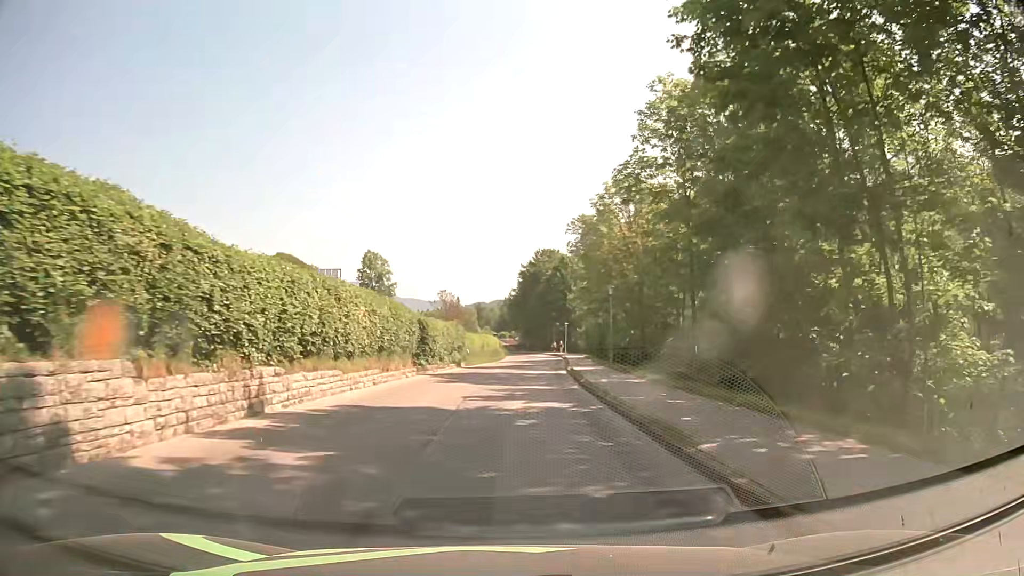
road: tertiary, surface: asphalt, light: Day
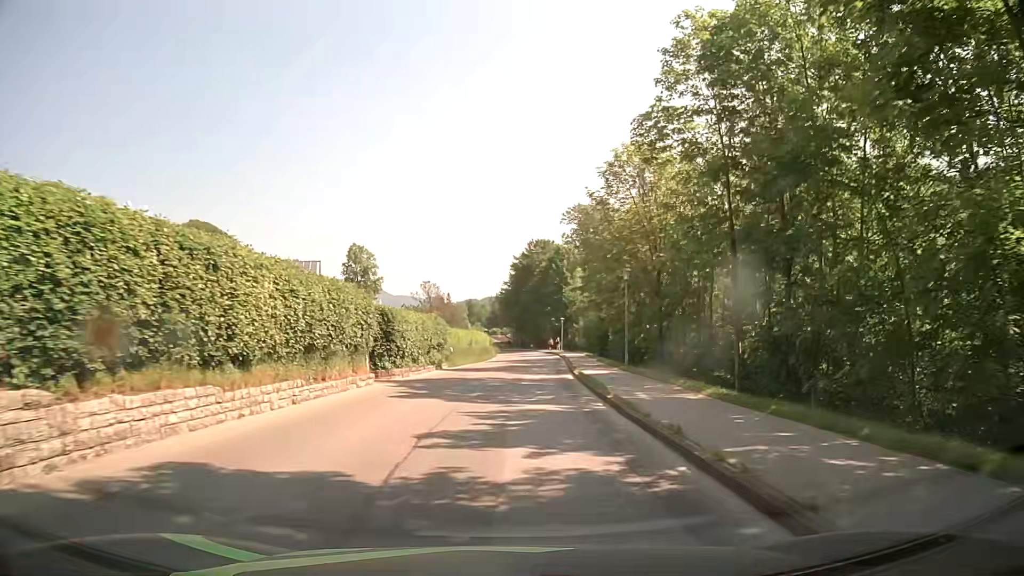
(+0.2, +7.4) m; +2°
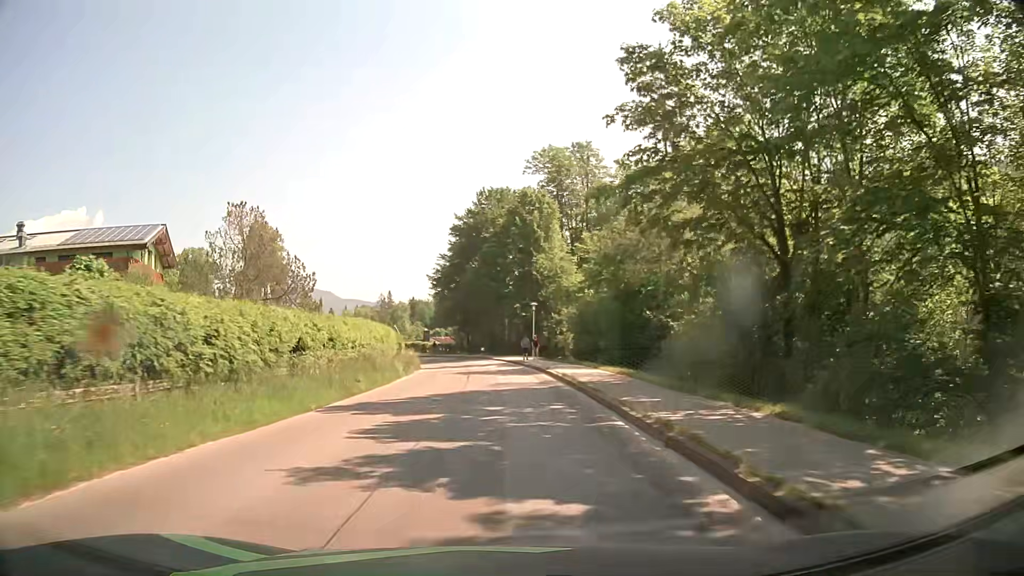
(+1.2, +36.7) m; +4°
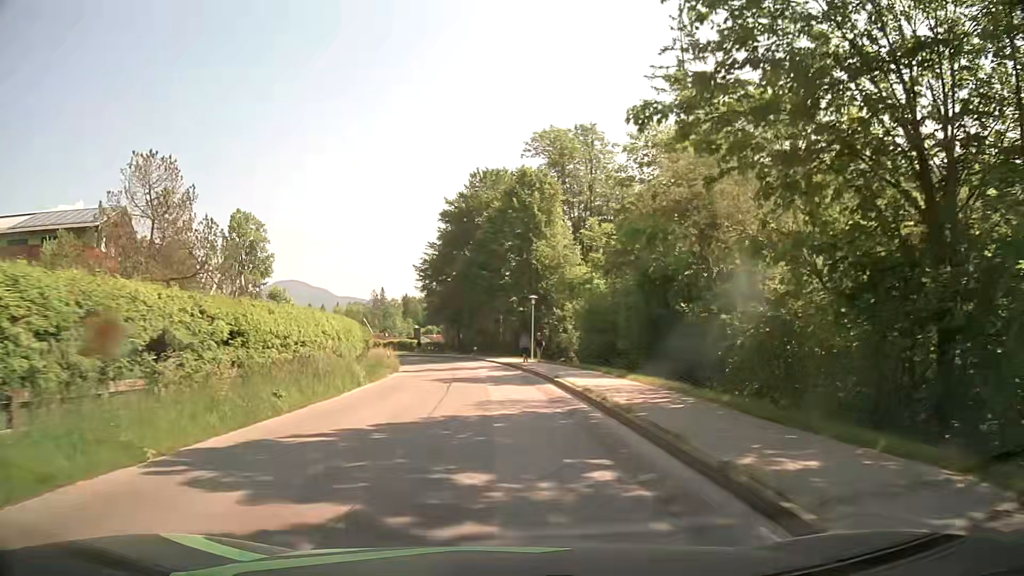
(+0.1, +7.5) m; +1°
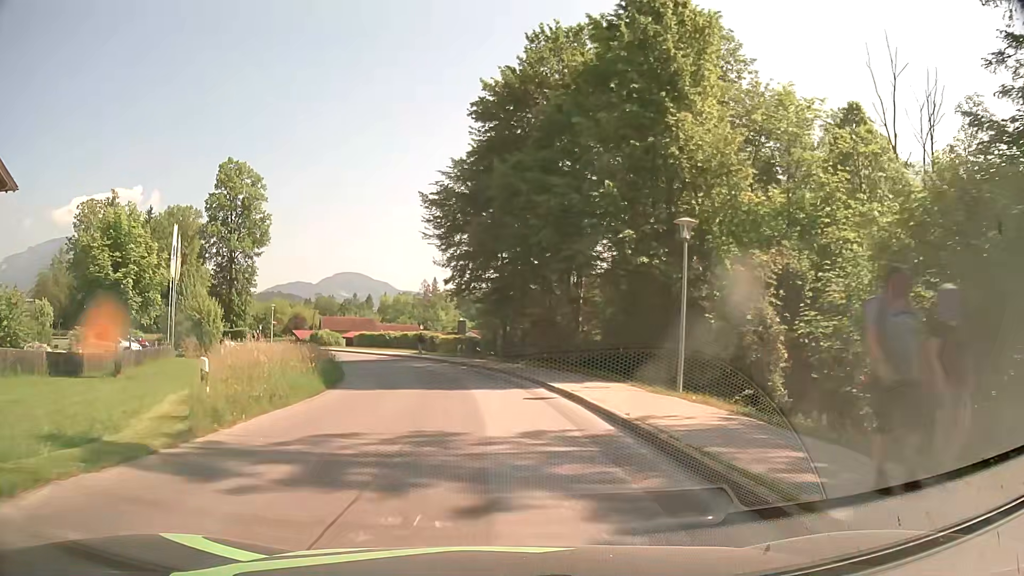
(-1.1, +29.8) m; -5°
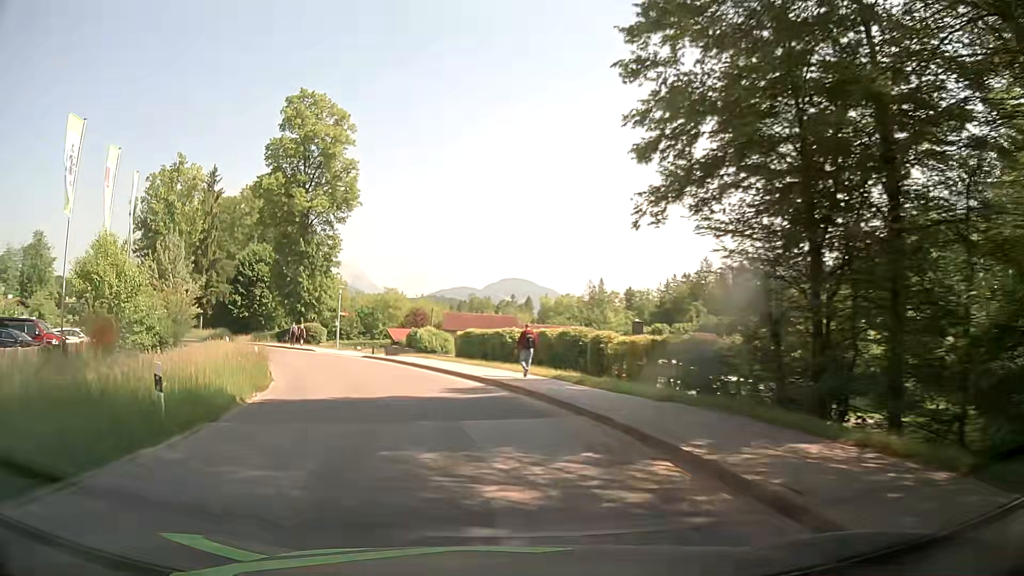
(-2.8, +29.6) m; -14°
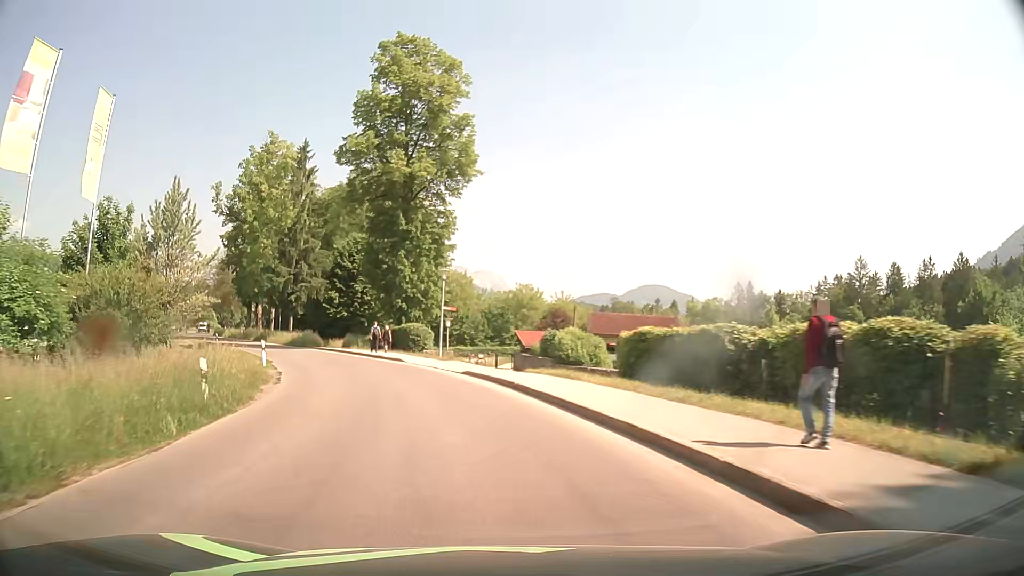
(-1.5, +14.8) m; -12°
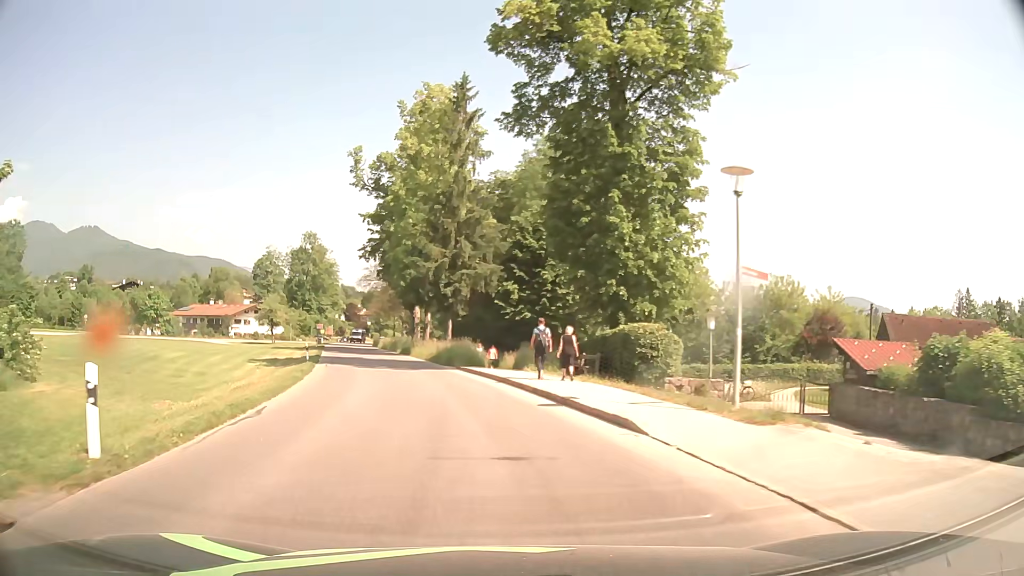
(-3.3, +21.9) m; -17°
